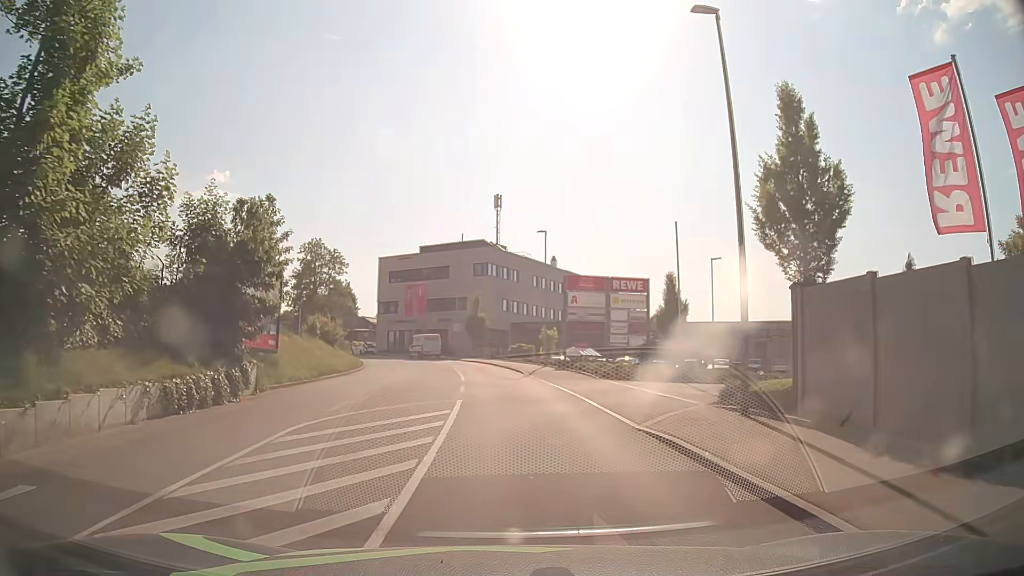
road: tertiary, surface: asphalt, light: Day
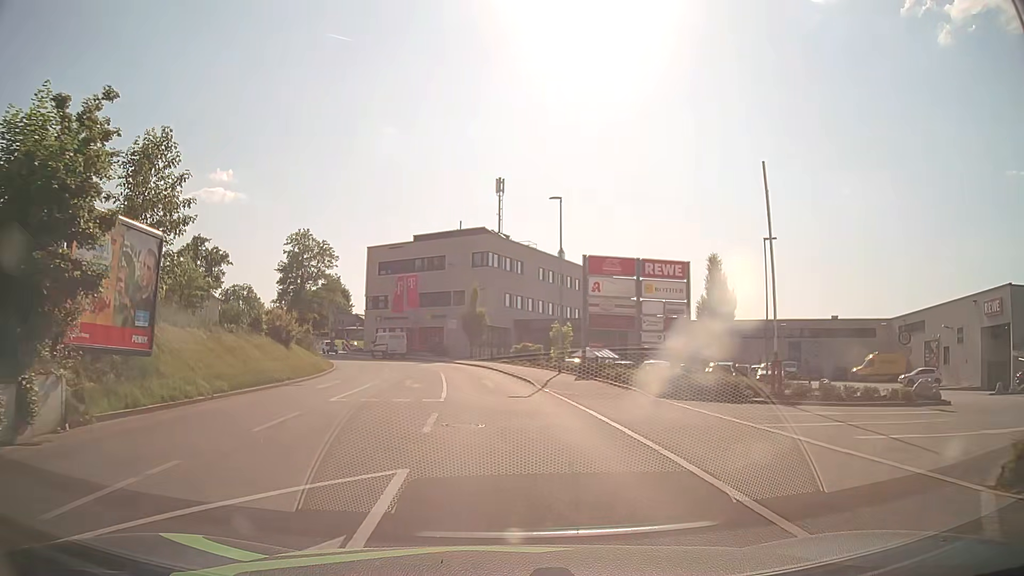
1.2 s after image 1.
(0.0, +9.5) m; 0°
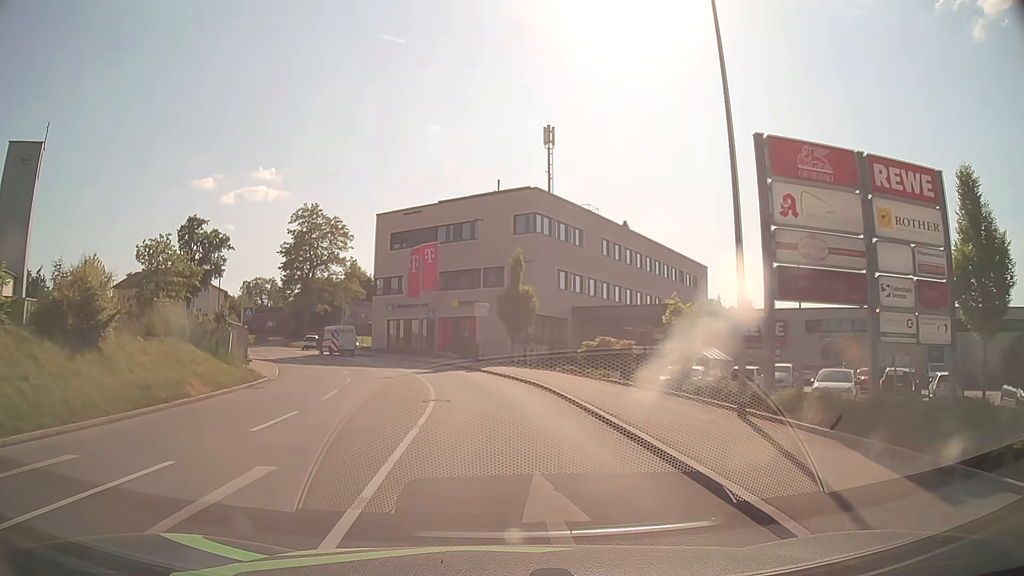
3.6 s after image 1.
(-0.6, +19.9) m; -4°
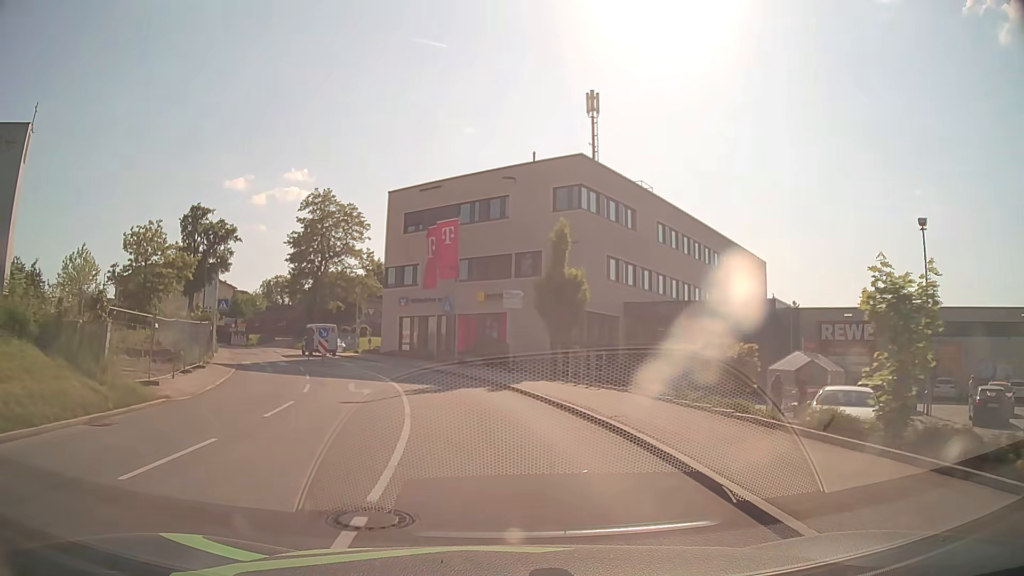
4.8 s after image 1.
(-0.2, +10.4) m; -2°
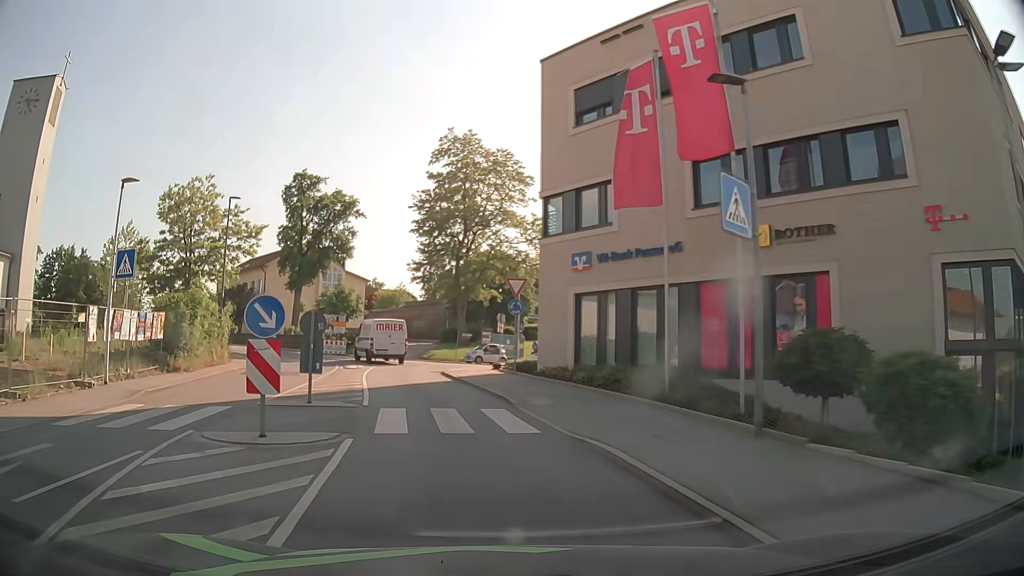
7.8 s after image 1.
(-3.2, +26.2) m; -16°
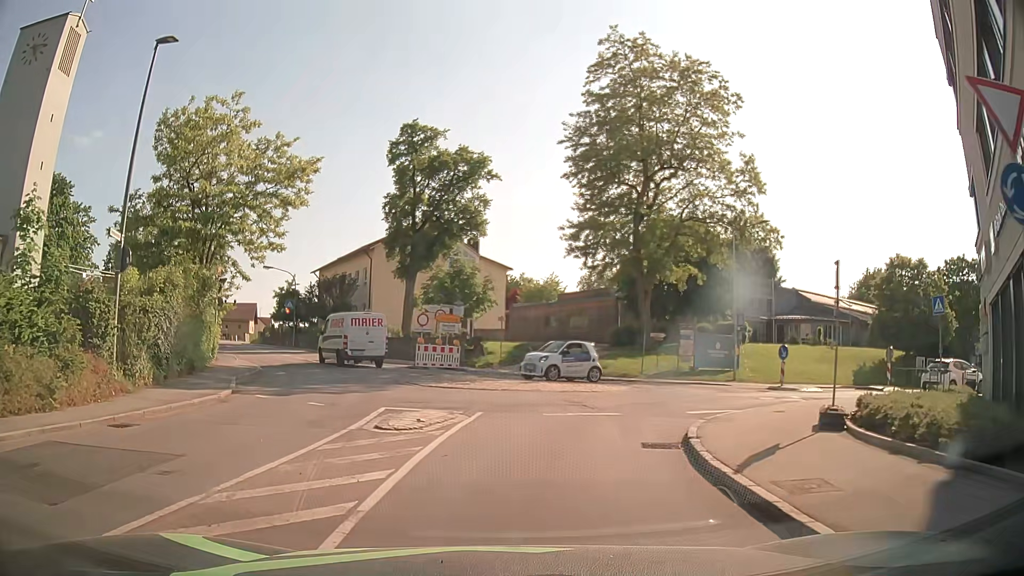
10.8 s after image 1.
(-2.7, +19.7) m; -13°
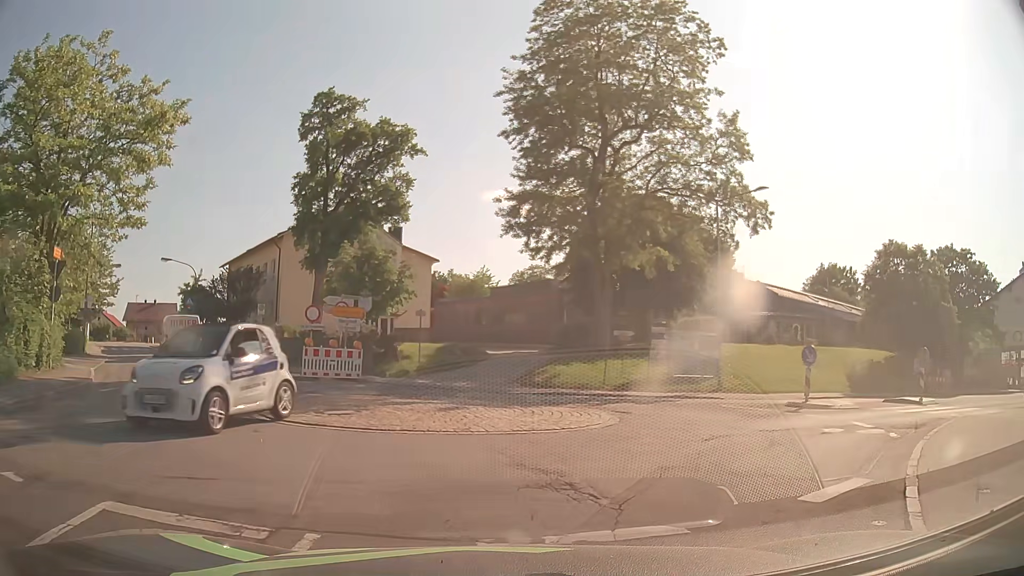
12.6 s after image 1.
(+0.1, +7.6) m; +5°
